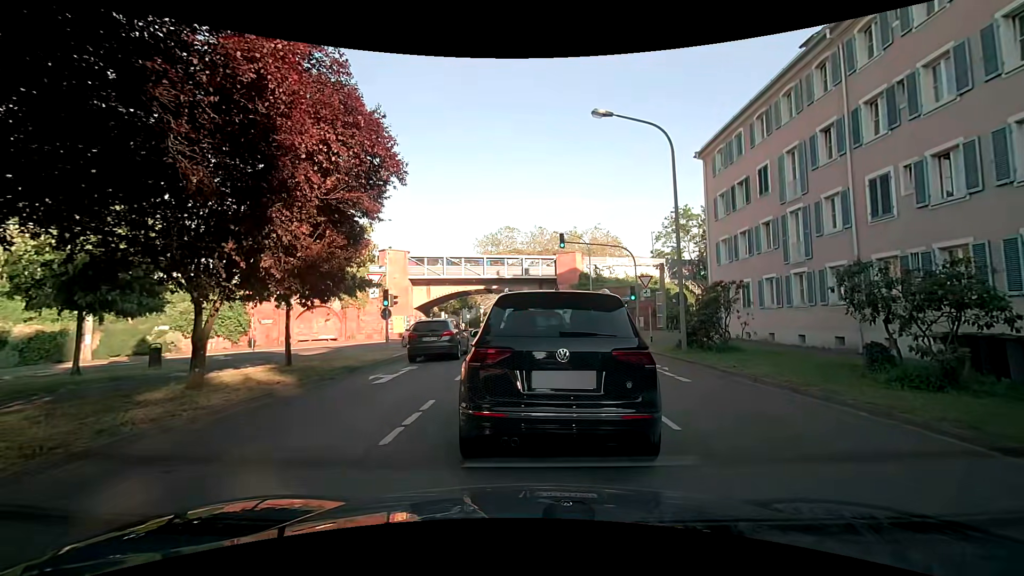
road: primary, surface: asphalt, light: Day
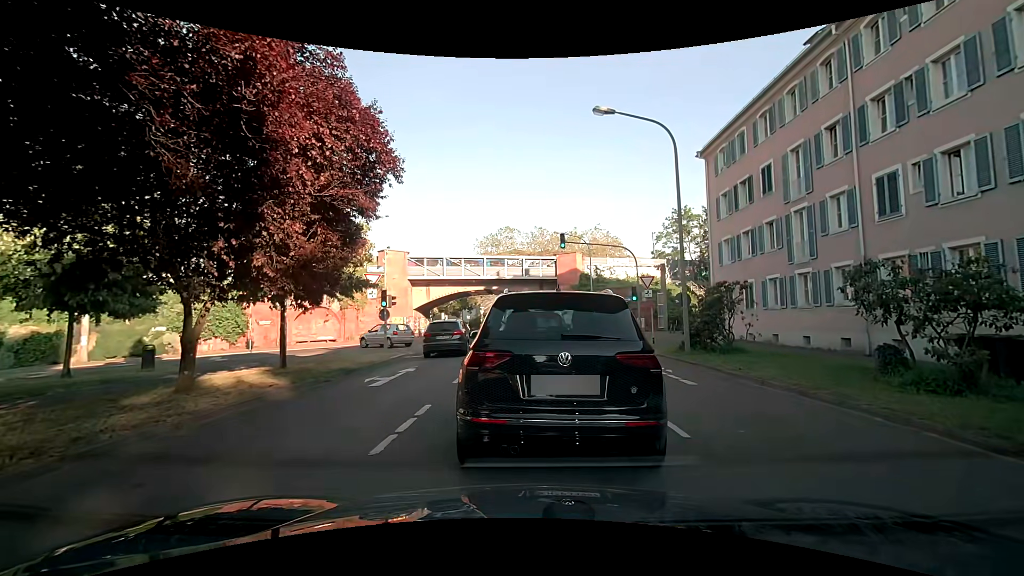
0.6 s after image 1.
(0.0, +0.3) m; 0°
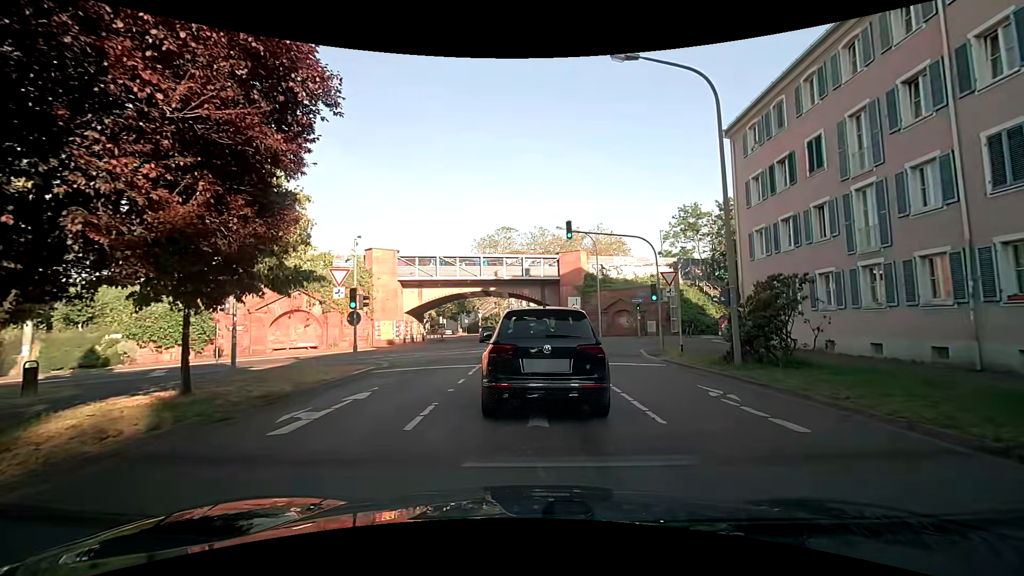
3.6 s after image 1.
(+0.2, +4.6) m; +2°
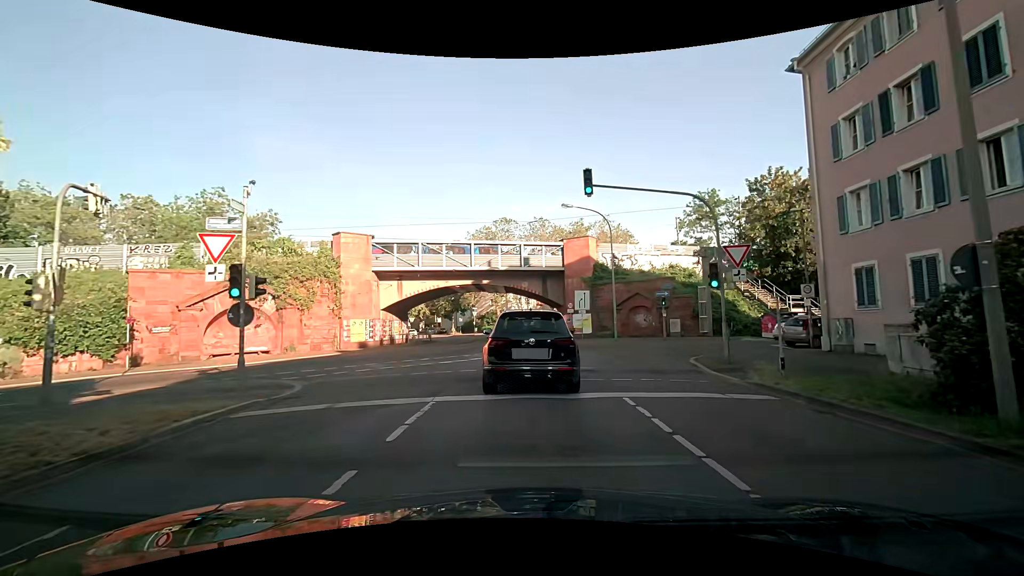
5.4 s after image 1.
(-0.1, +8.0) m; -1°
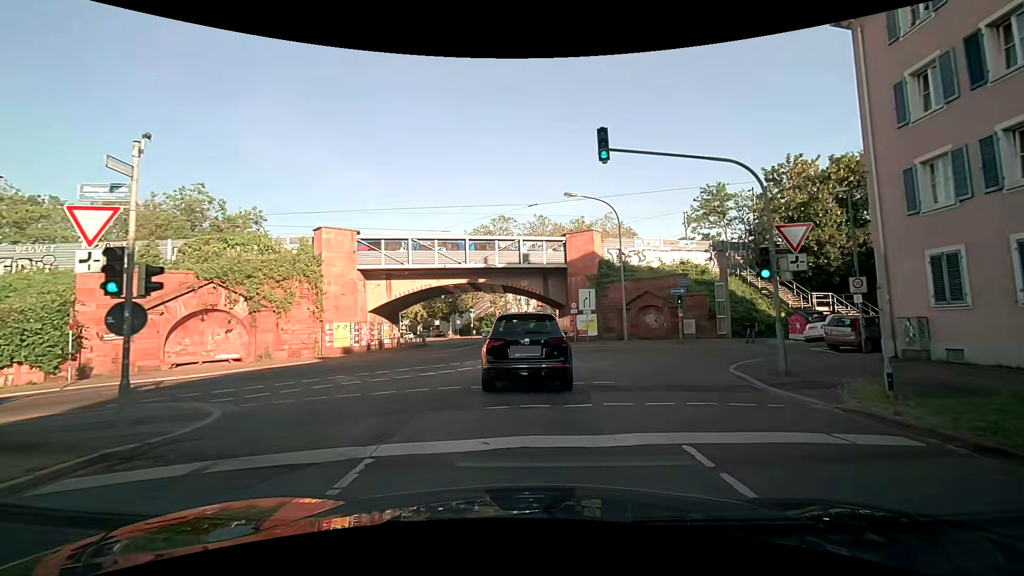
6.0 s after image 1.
(0.0, +3.5) m; +1°
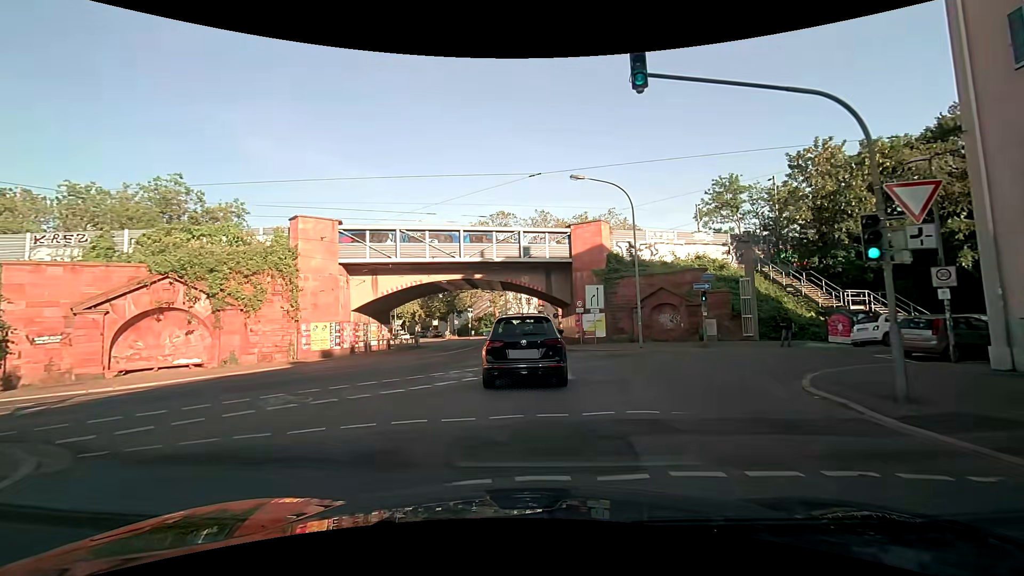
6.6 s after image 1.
(-0.1, +3.9) m; -2°
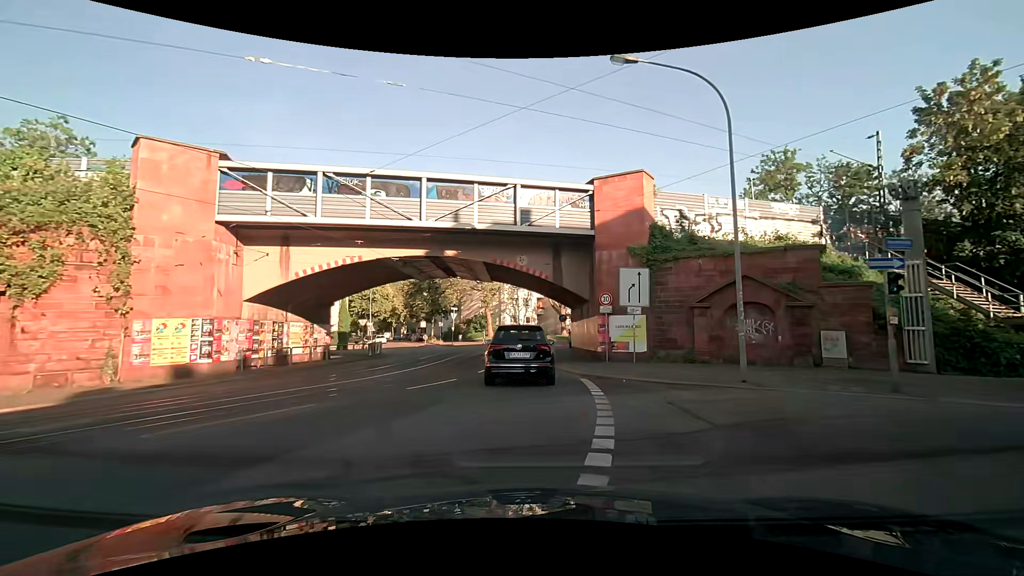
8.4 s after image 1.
(0.0, +13.3) m; 0°
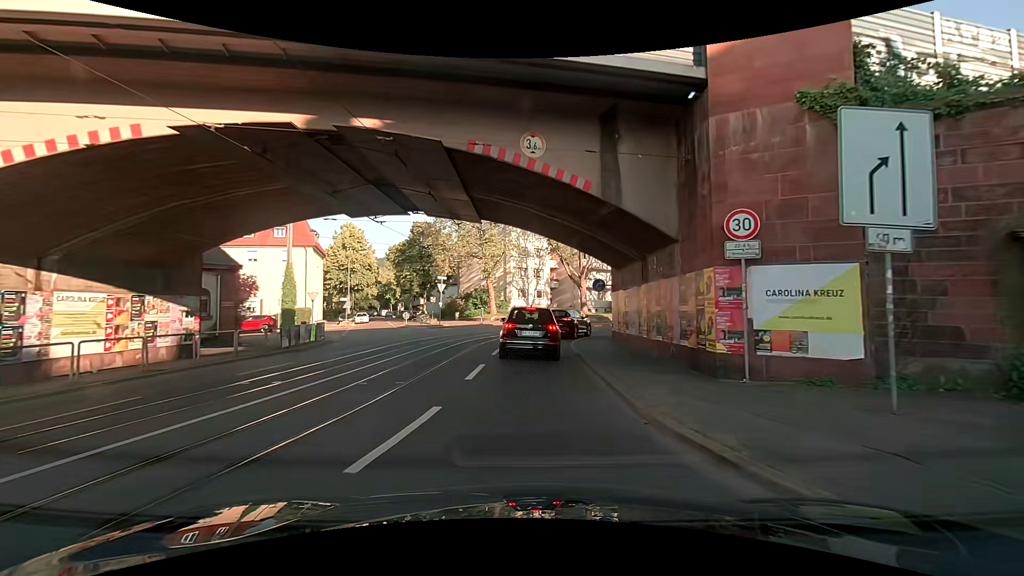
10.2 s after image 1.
(0.0, +14.1) m; -1°
